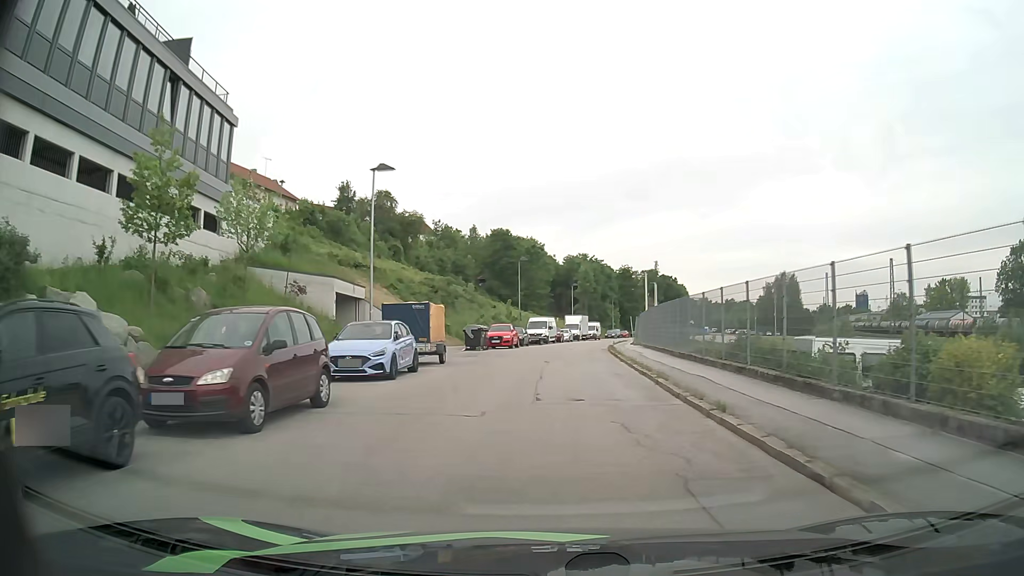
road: residential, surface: asphalt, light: Day
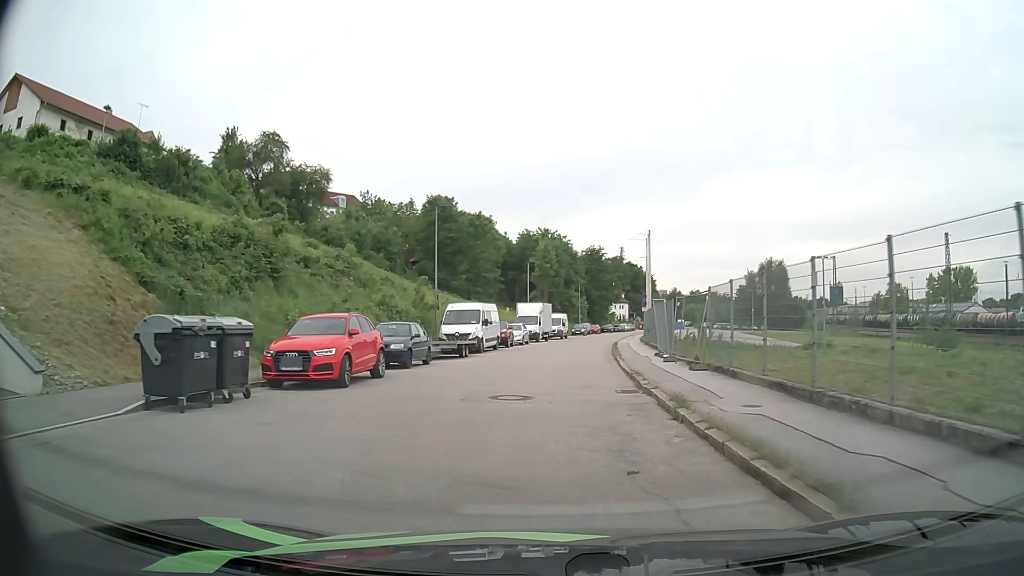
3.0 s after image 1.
(+1.3, +28.5) m; +4°
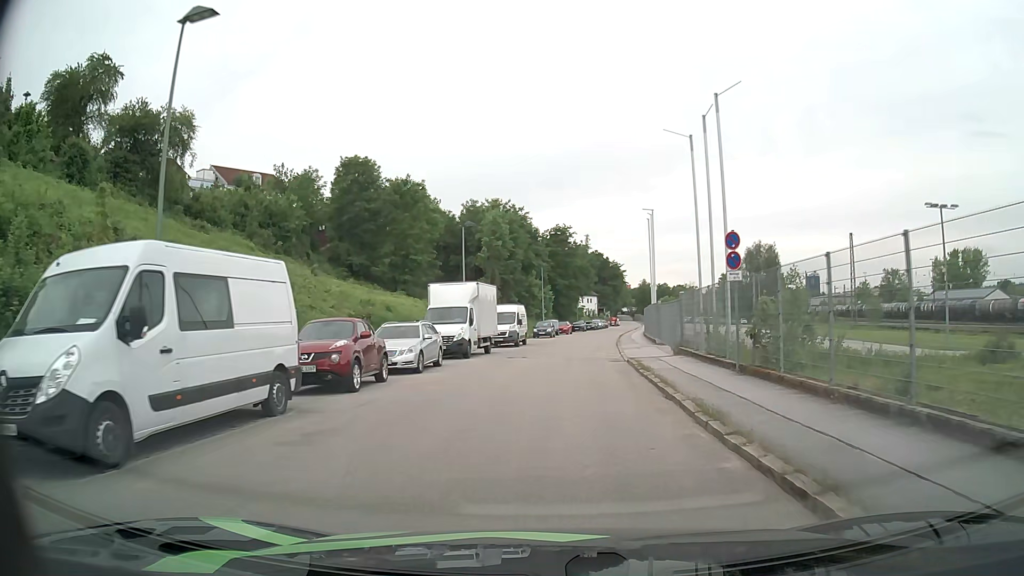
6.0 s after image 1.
(+0.9, +25.8) m; +4°
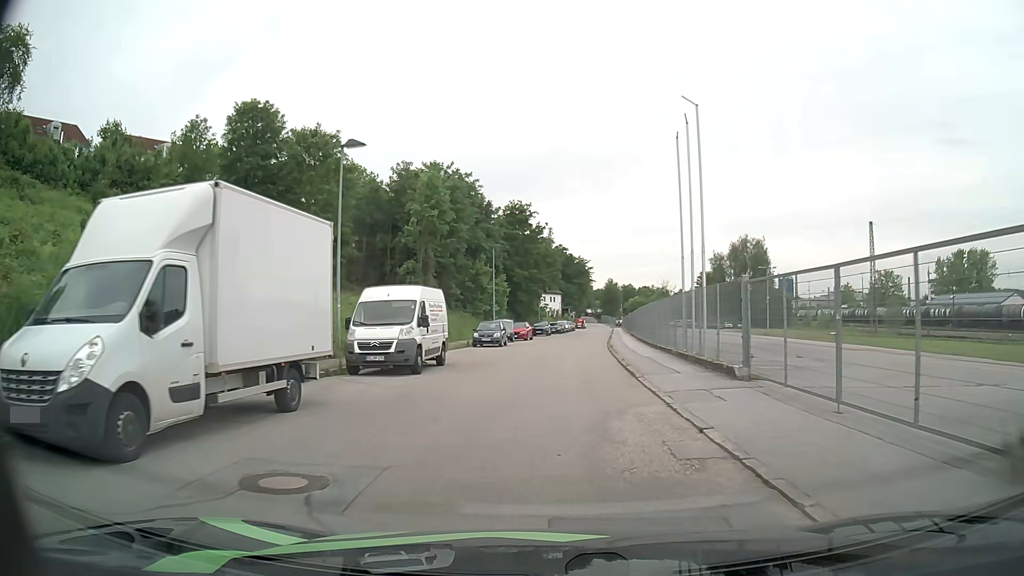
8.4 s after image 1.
(+0.5, +20.8) m; +2°
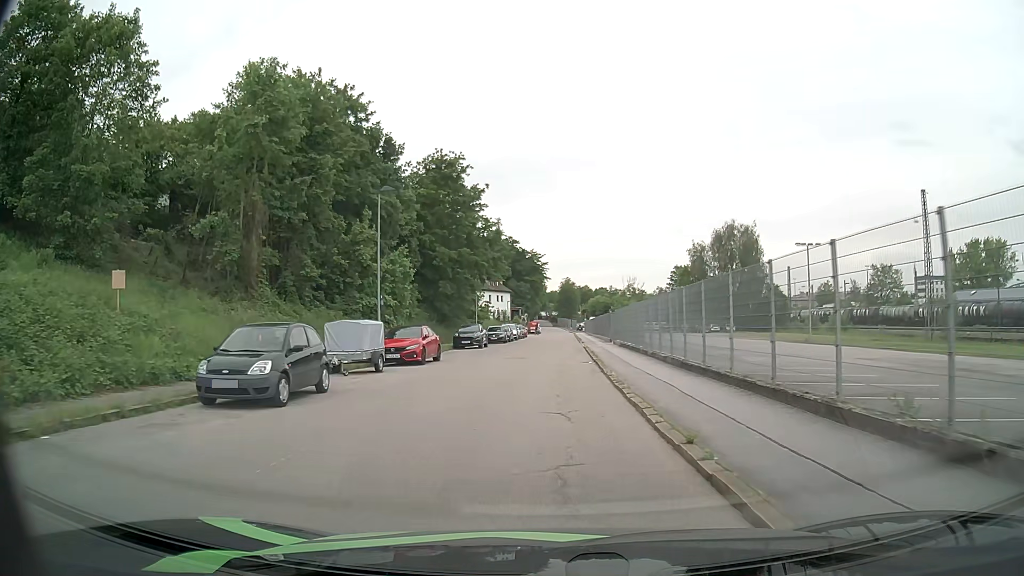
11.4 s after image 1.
(+1.4, +26.8) m; +5°
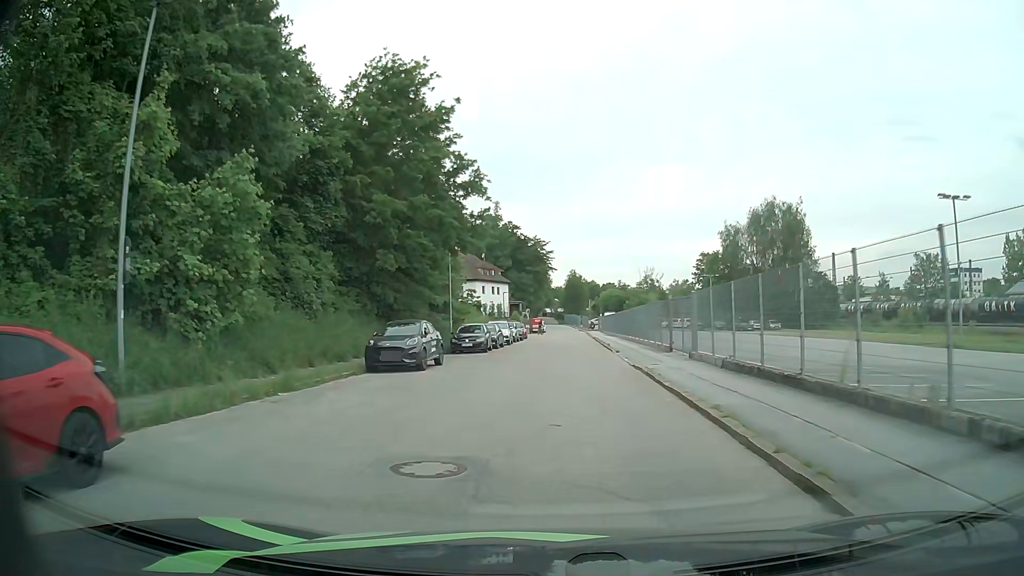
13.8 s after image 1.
(-0.4, +21.7) m; 0°
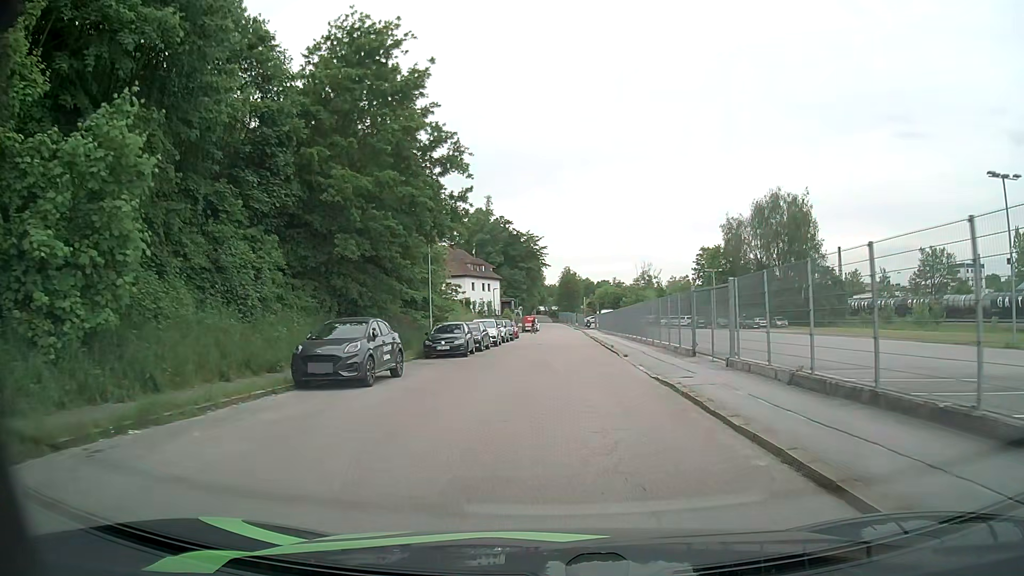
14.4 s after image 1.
(0.0, +5.5) m; 0°
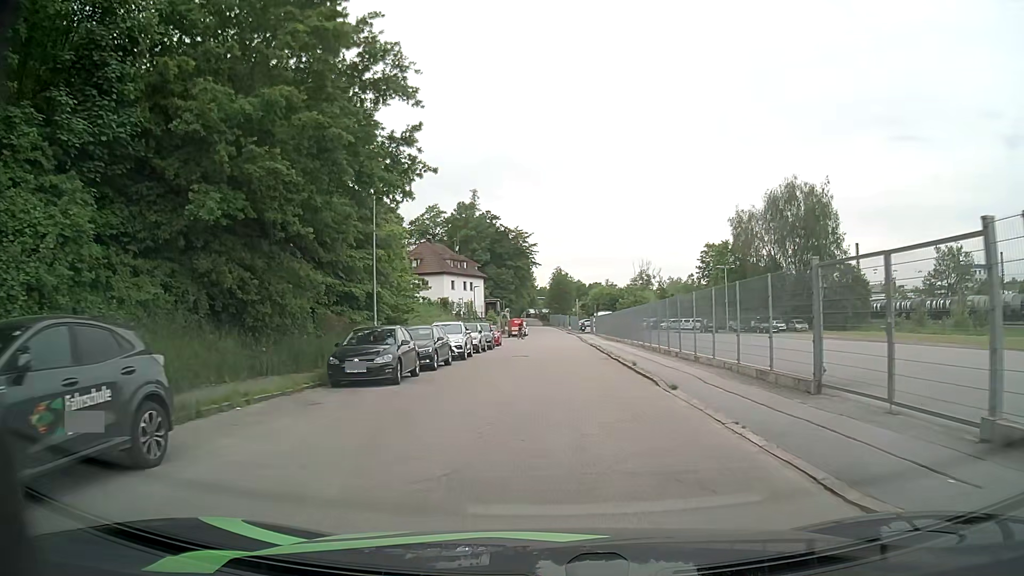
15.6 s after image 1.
(0.0, +11.1) m; 0°
(0, +10) (0, +20) (+1, +30) (+1, +40) (+1, +50) (+1, +60) (+1, +70) (+1, +80) (+1, +90) (+1, +100) m
